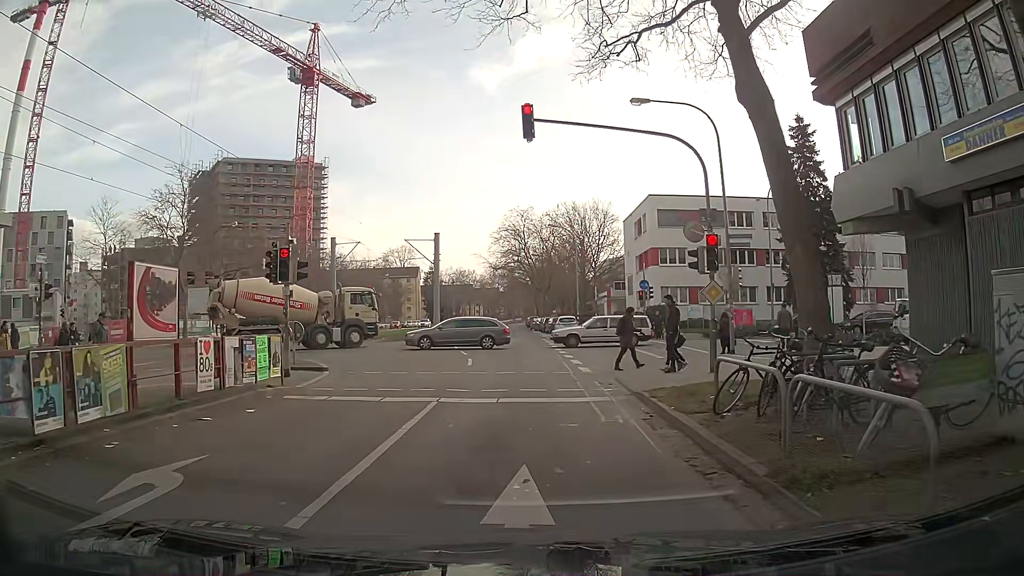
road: tertiary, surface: asphalt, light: Day
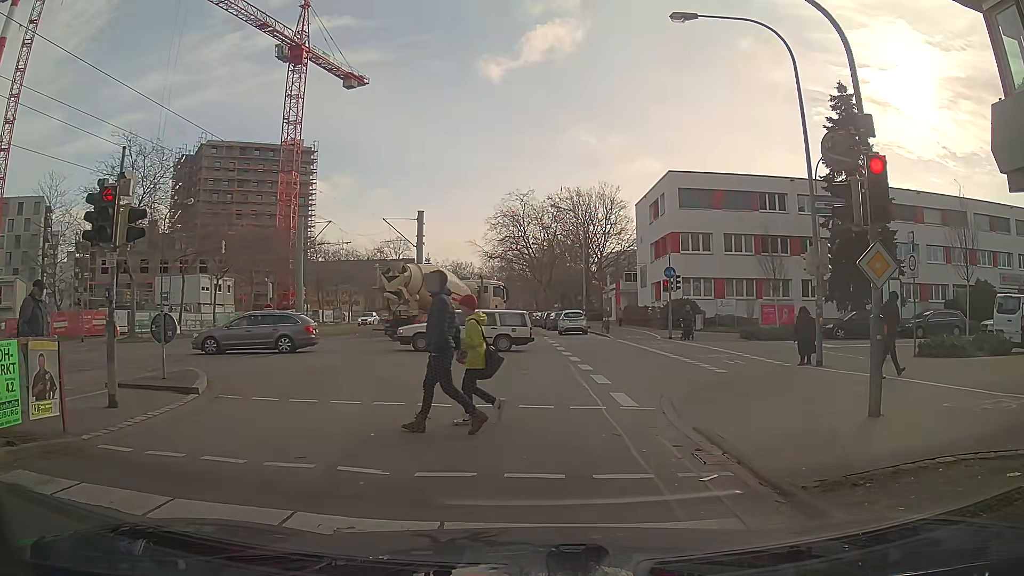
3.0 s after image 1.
(-0.1, +7.3) m; -1°
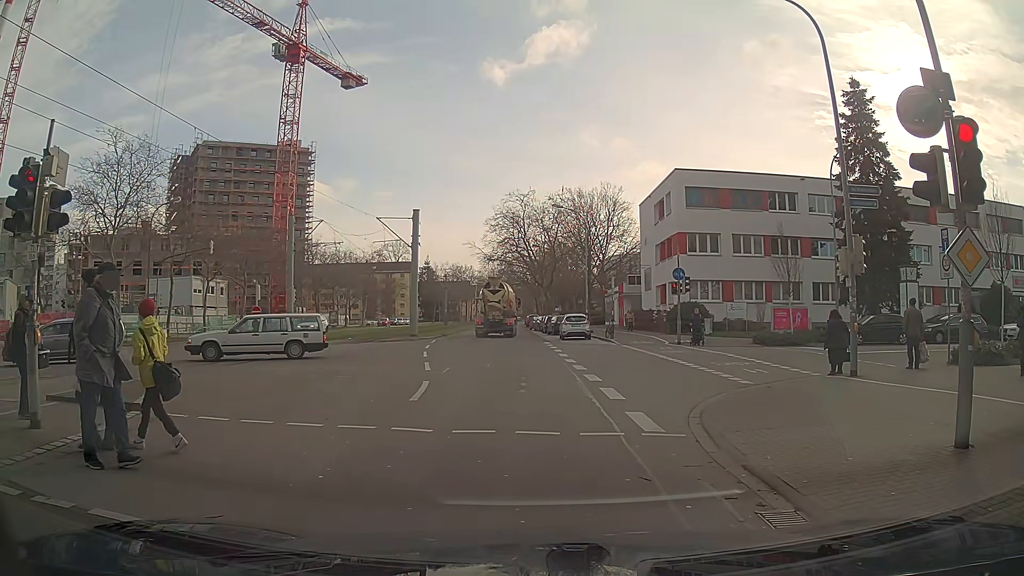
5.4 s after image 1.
(0.0, +1.8) m; 0°
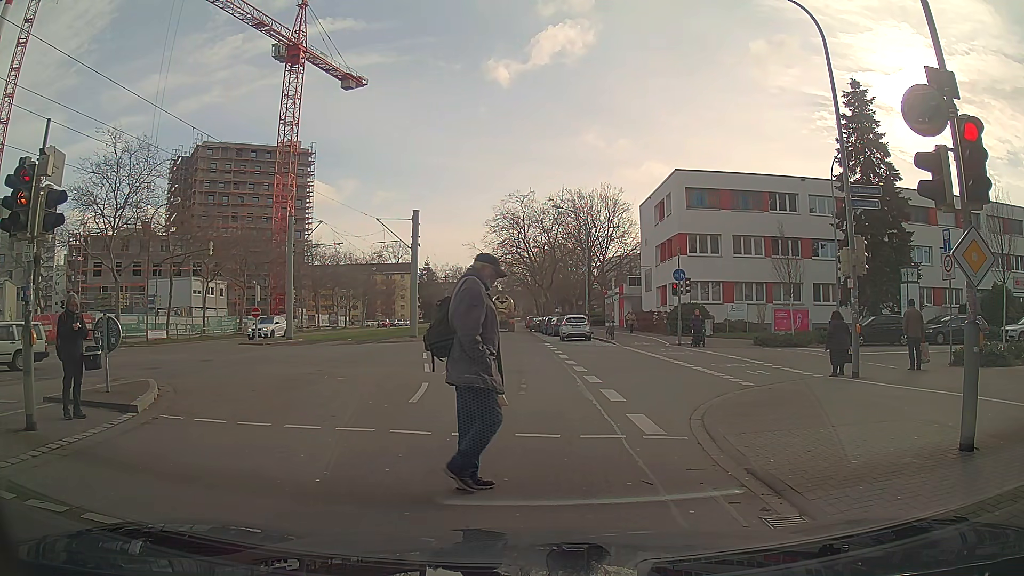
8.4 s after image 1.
(0.0, +0.2) m; 0°
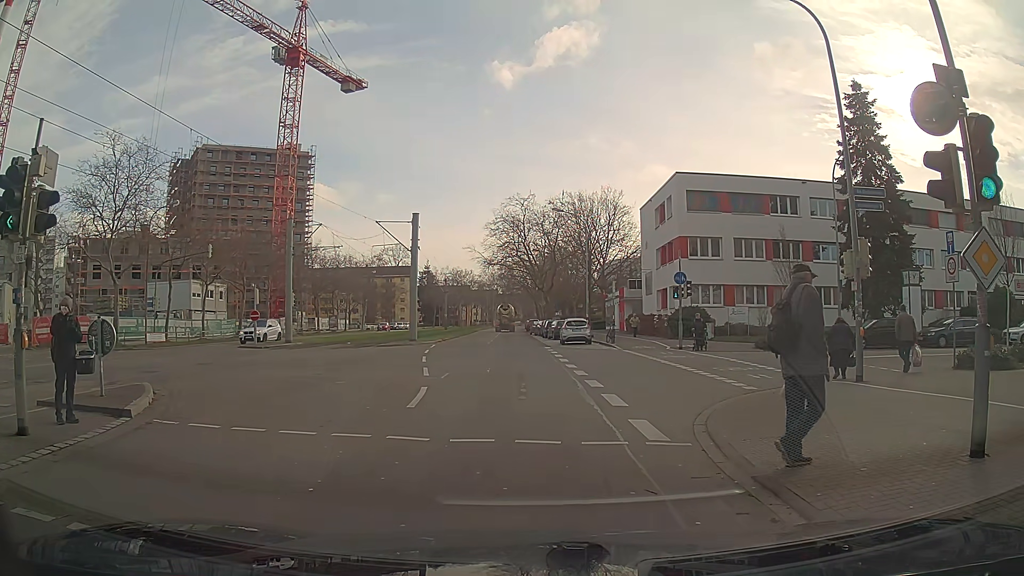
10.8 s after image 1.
(0.0, +0.2) m; 0°
(0, +10) (0, +20) (0, +30) (0, +40) (0, +50) (0, +60) (-1, +70) (-1, +80) (-1, +90) (-1, +100) m
